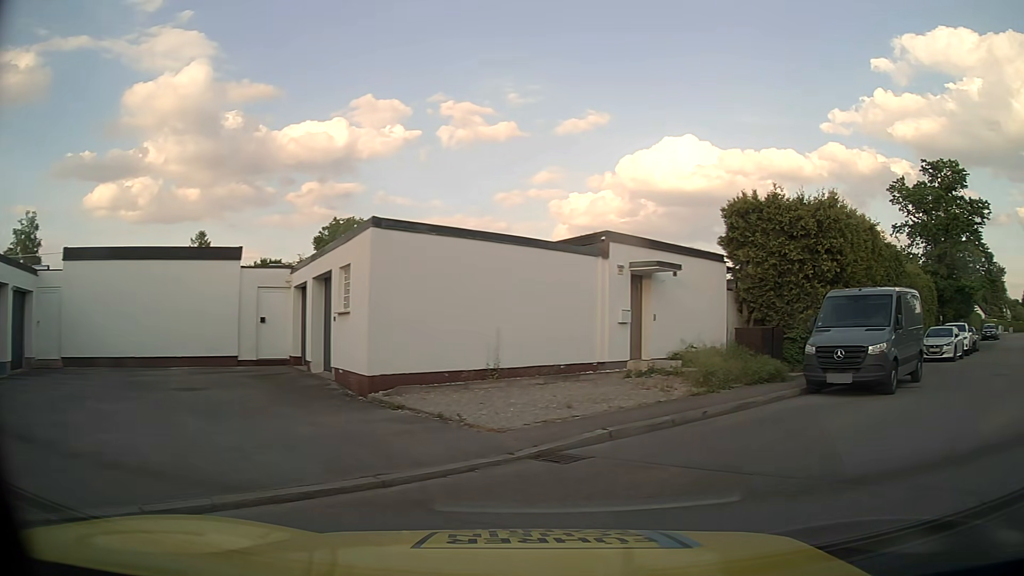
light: Day
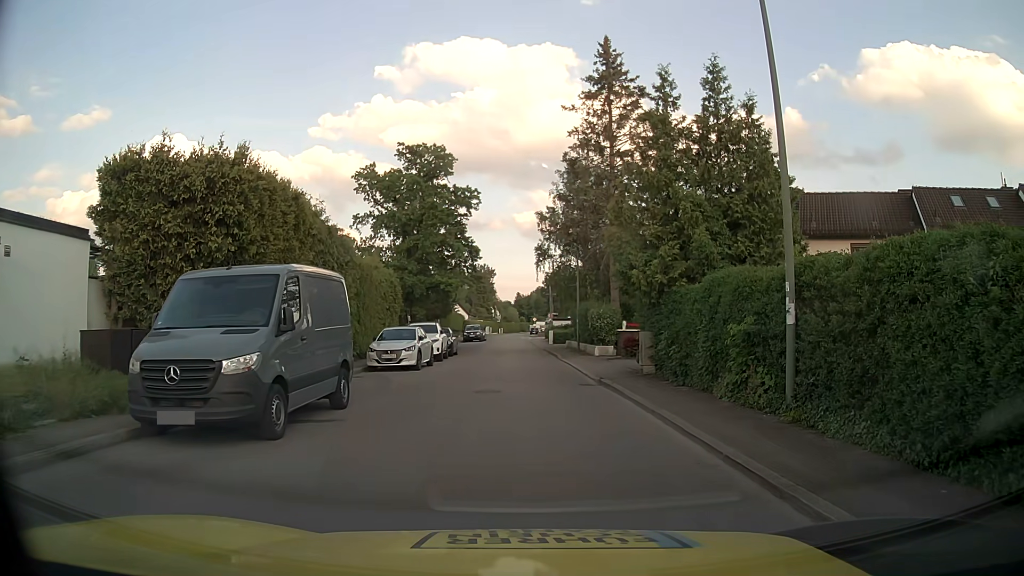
(+2.9, +5.2) m; +46°
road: residential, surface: asphalt
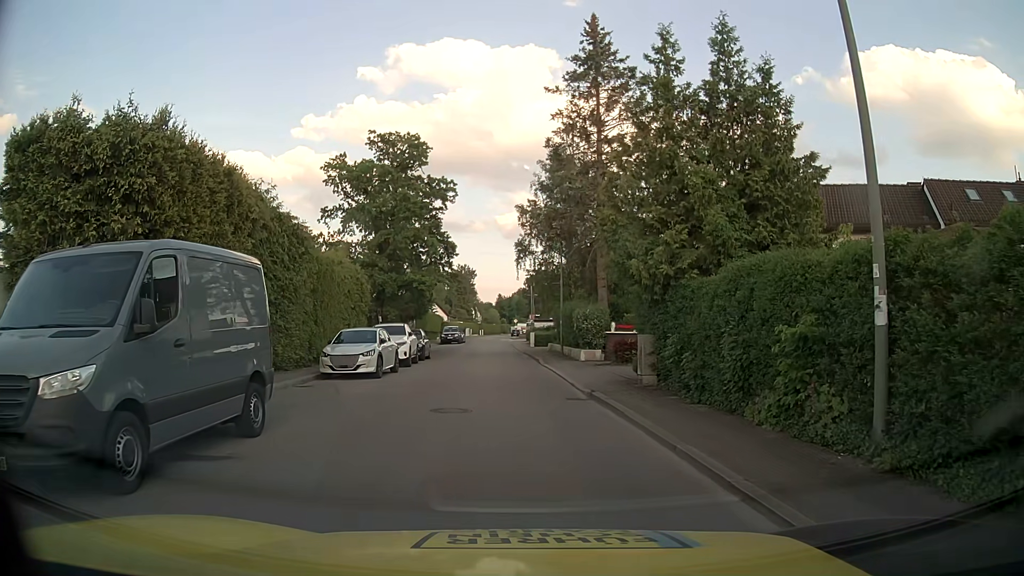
(+0.2, +3.1) m; +2°
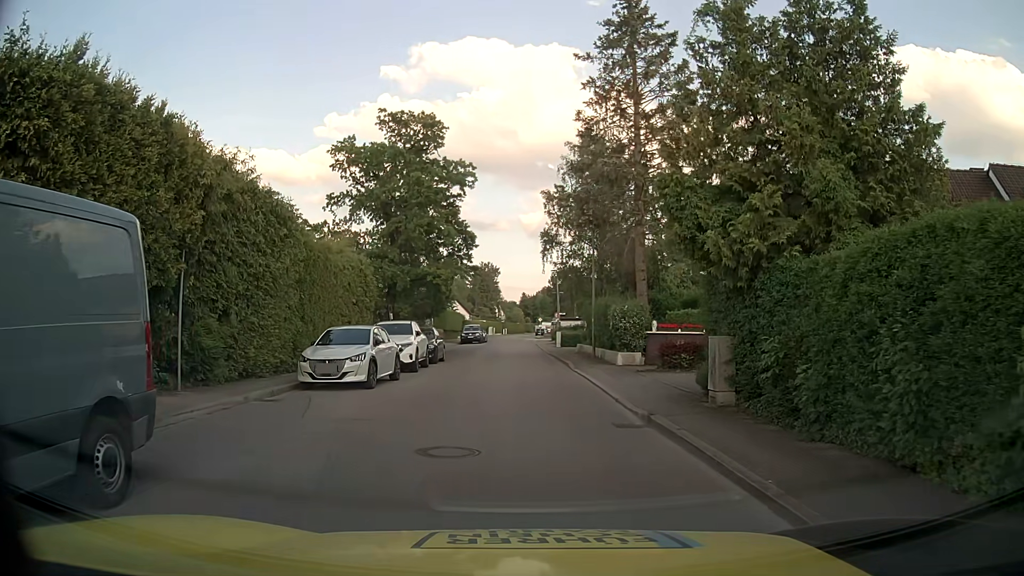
(0.0, +4.0) m; -1°
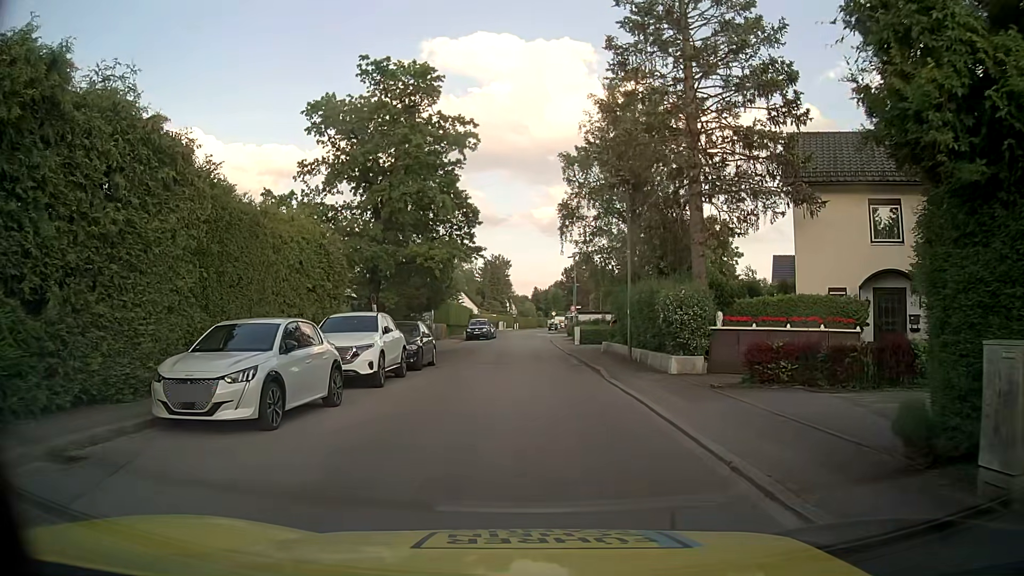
(-0.1, +7.0) m; 0°
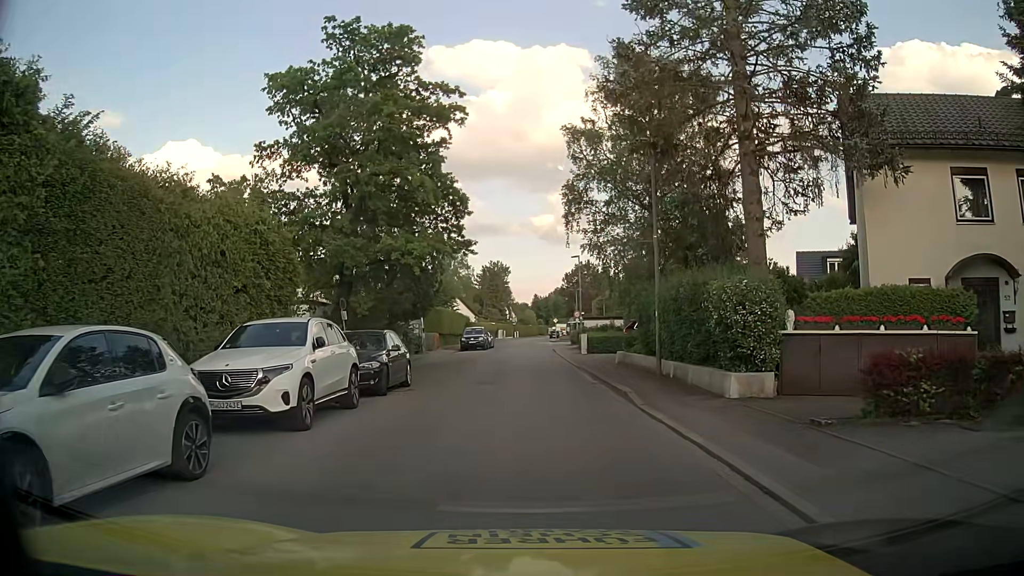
(-0.1, +5.1) m; -2°
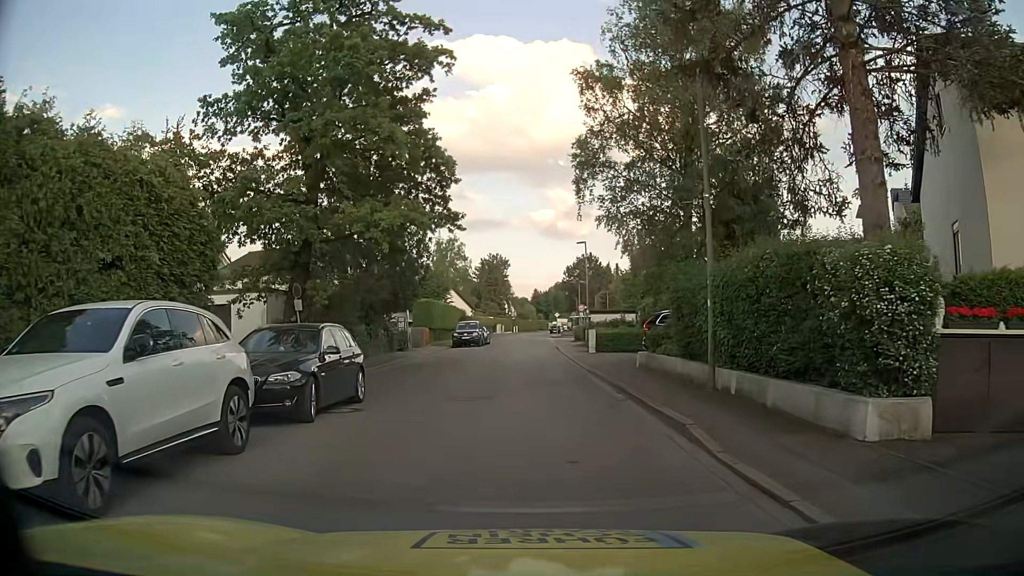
(+0.1, +5.2) m; 0°
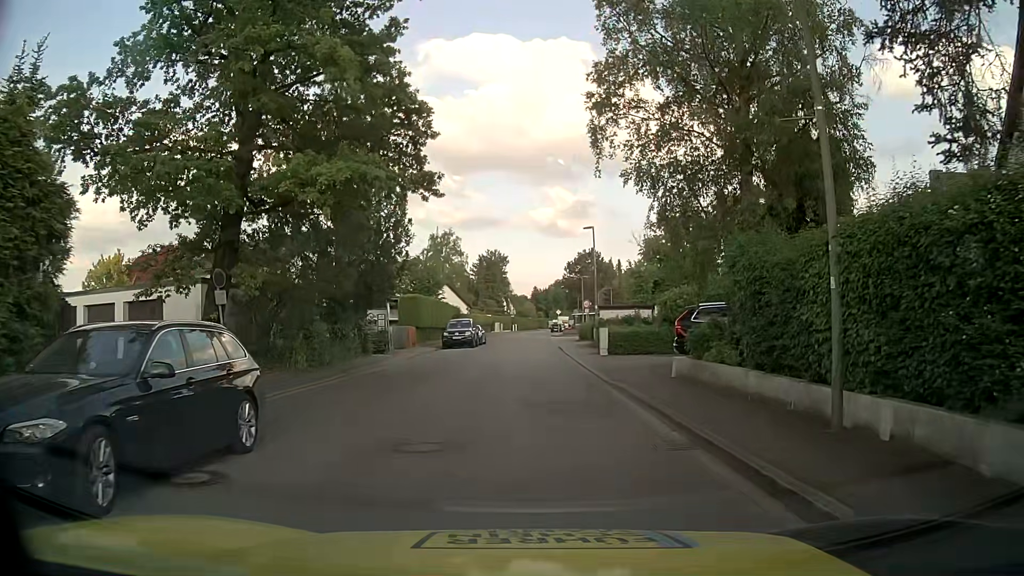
(+0.1, +5.4) m; +1°
(0, +10) (0, +20) (0, +30) (0, +40) (+1, +50) (+1, +60) (+1, +70) (+1, +80) (+1, +90) (+2, +100) m
